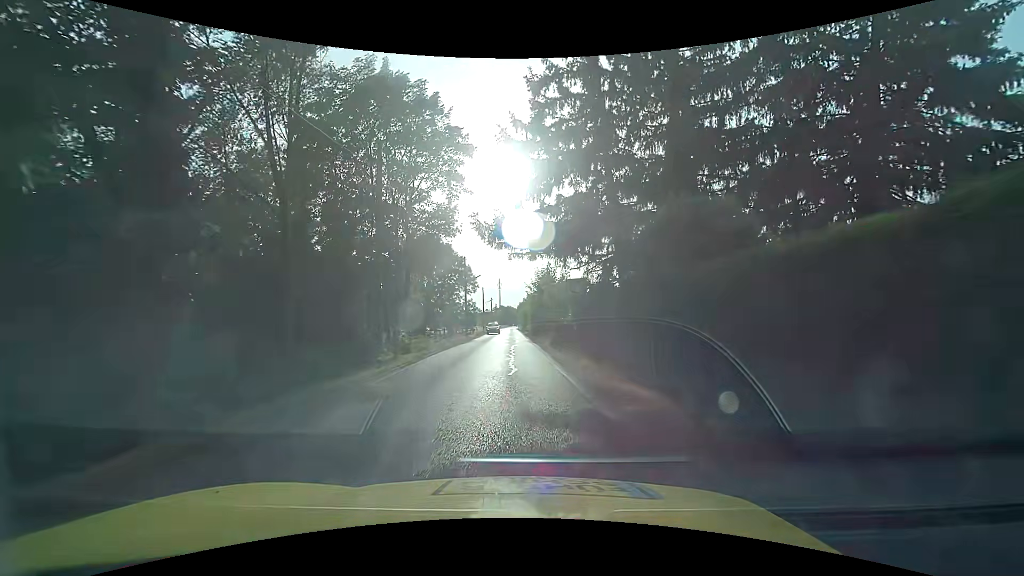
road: unclassified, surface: asphalt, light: Day
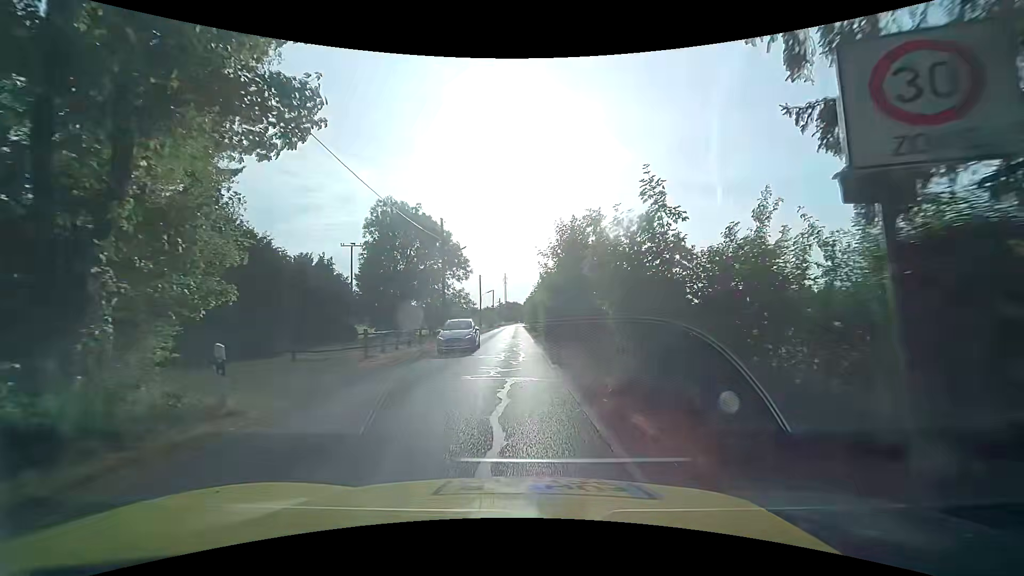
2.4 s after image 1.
(-0.3, +17.6) m; -1°
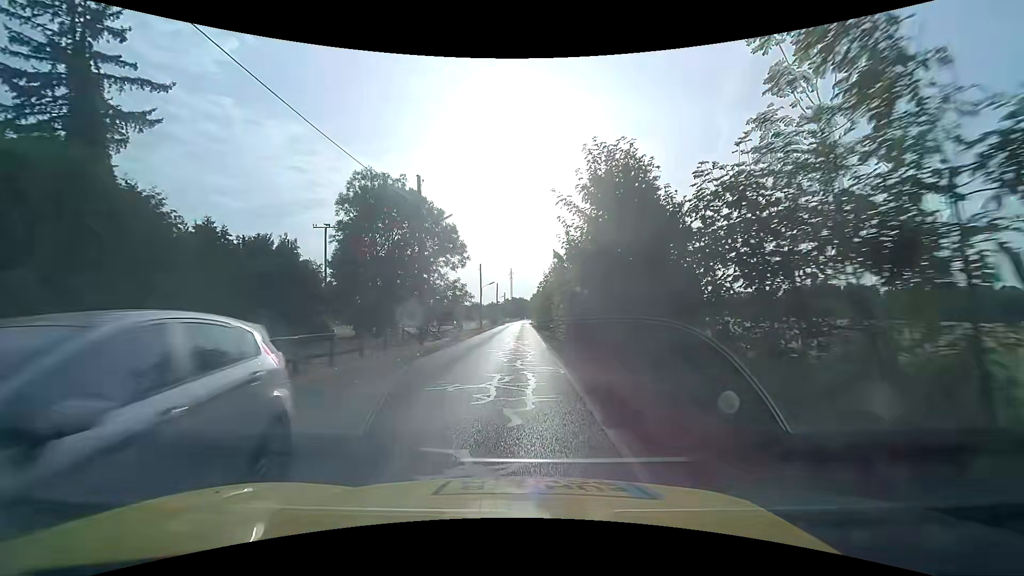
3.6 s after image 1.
(-0.1, +9.1) m; -2°
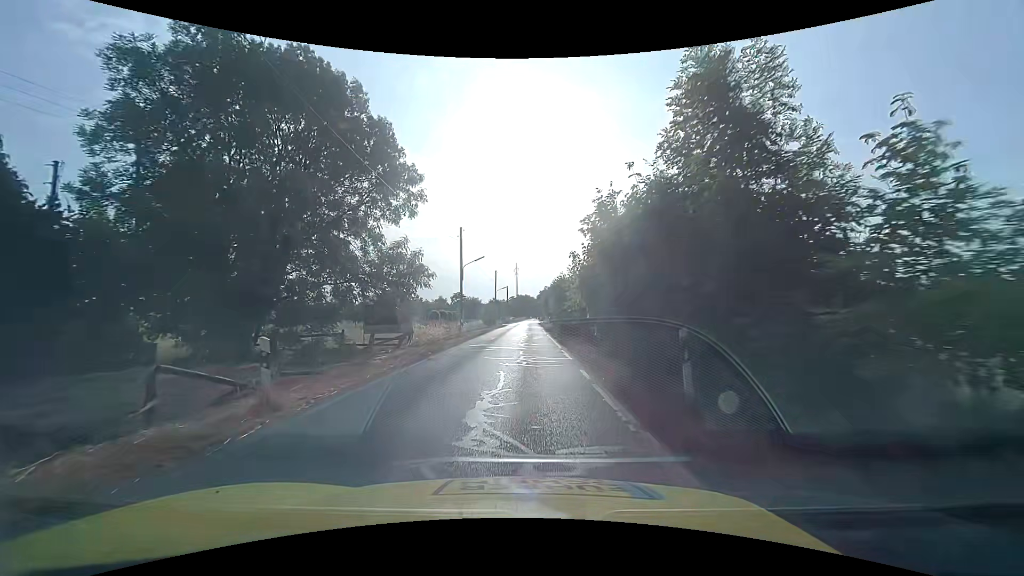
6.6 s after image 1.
(+0.1, +23.2) m; 0°
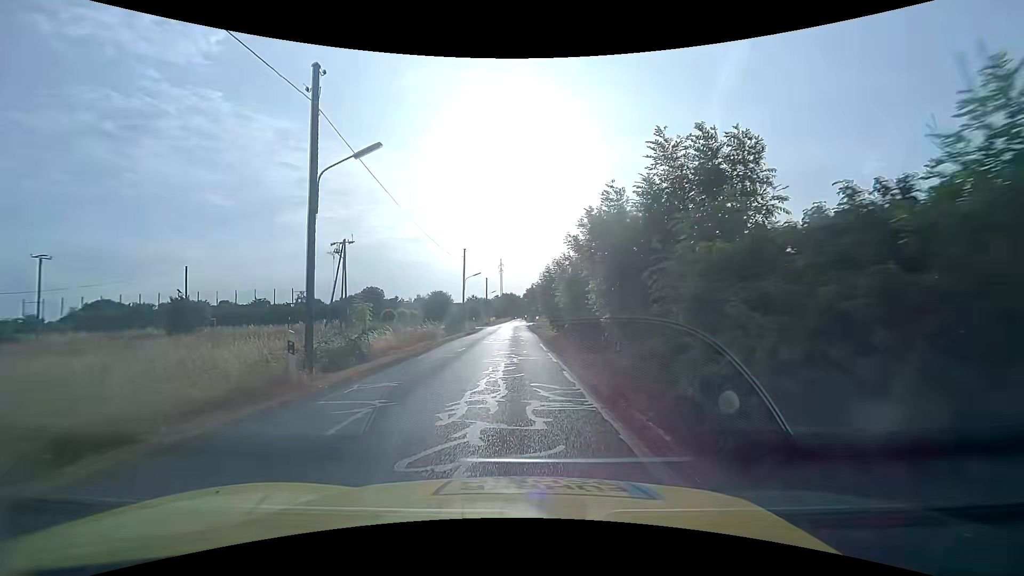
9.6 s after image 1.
(+0.4, +22.6) m; +2°
(0, +10) (0, +20) (0, +30) (0, +40) (0, +50) (0, +60) (-1, +70) (-1, +80) (0, +90) (0, +100) m
